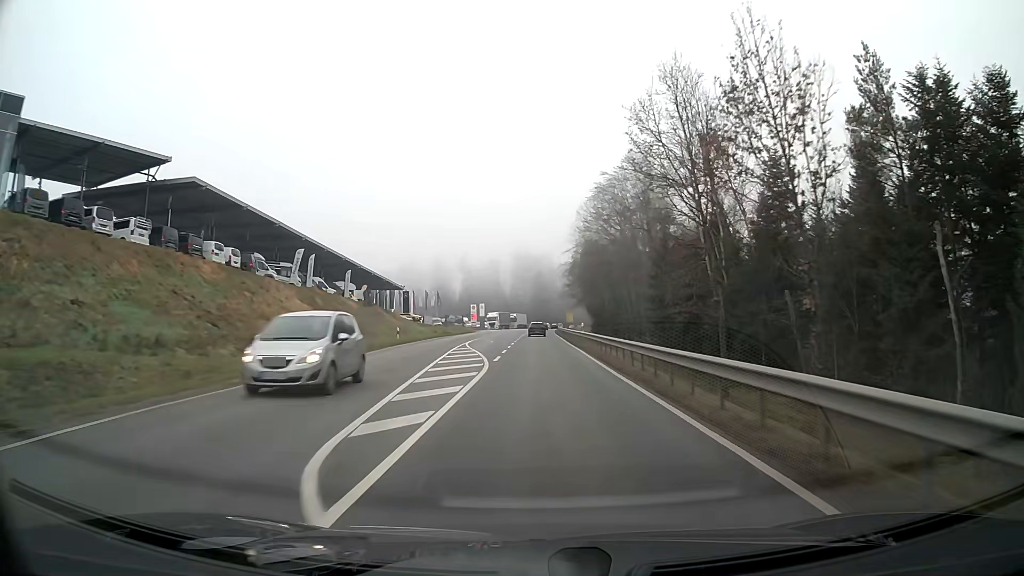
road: secondary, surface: asphalt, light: Day
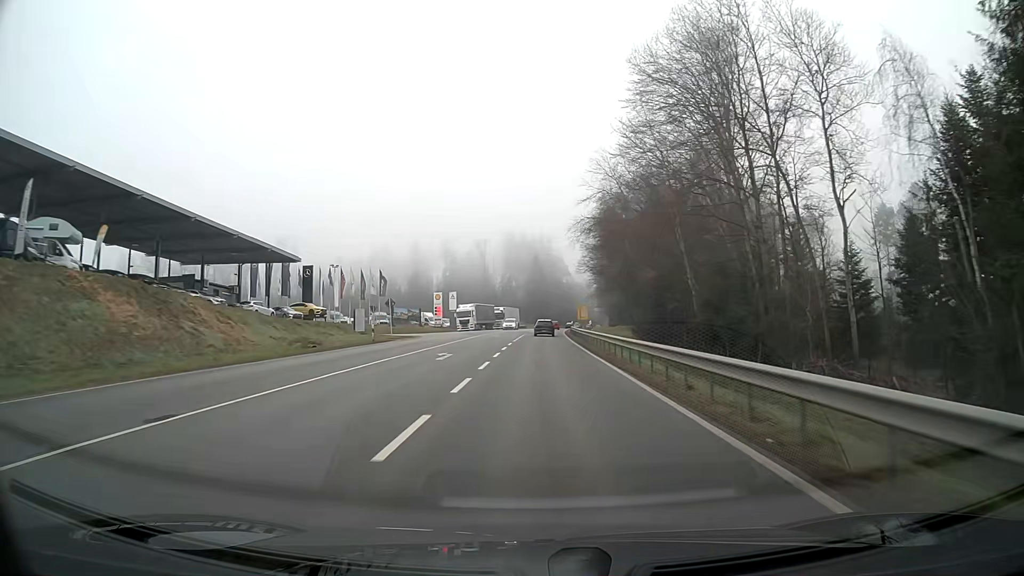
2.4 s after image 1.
(+0.2, +53.8) m; 0°
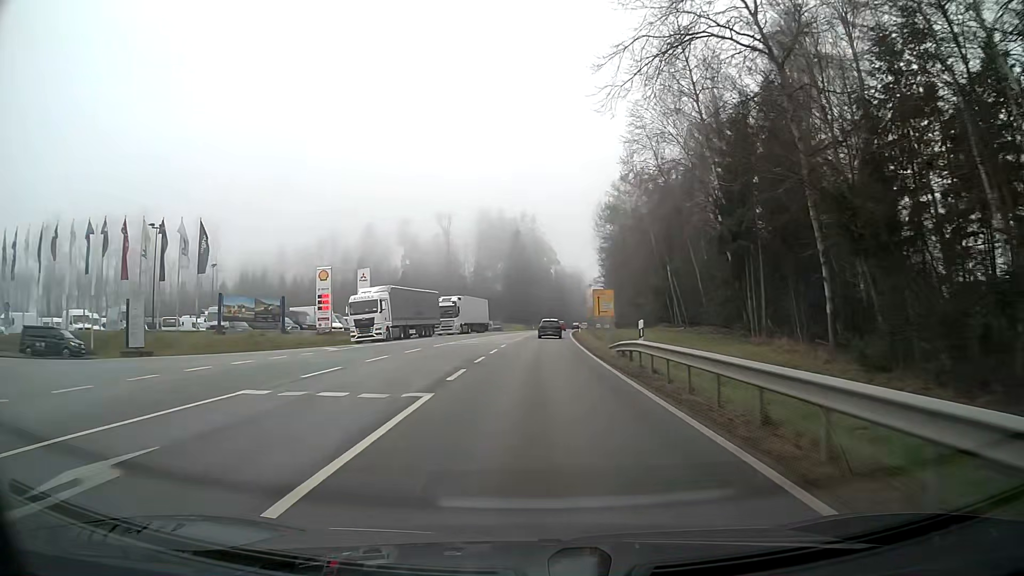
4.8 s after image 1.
(+0.6, +51.2) m; +2°
